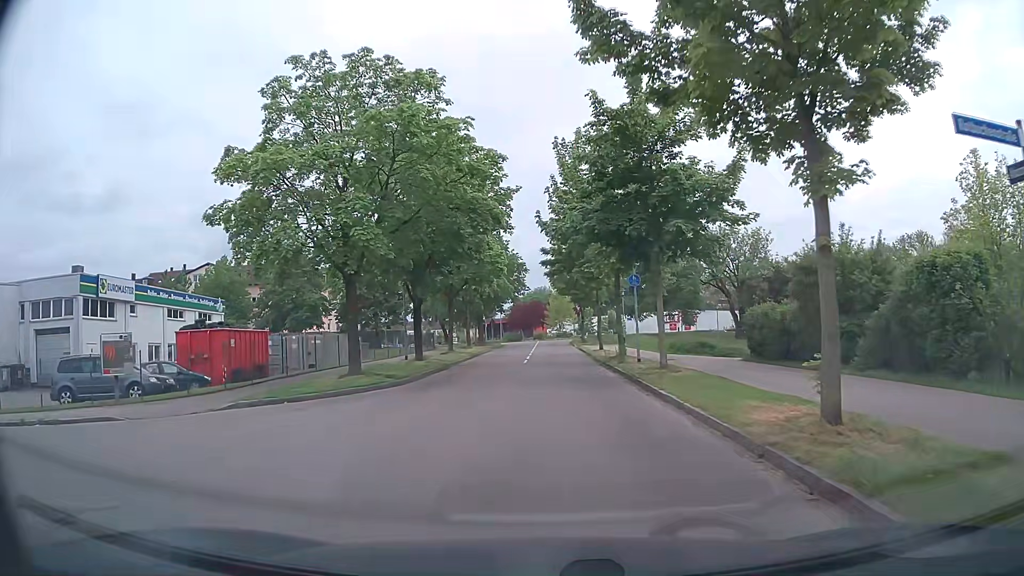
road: residential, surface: asphalt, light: Day
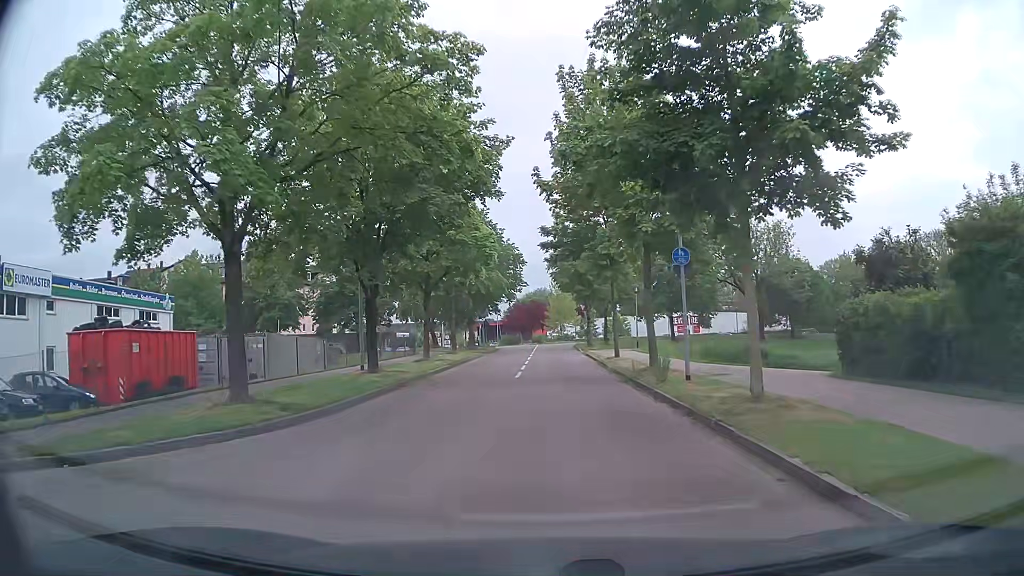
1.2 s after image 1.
(0.0, +8.2) m; -2°
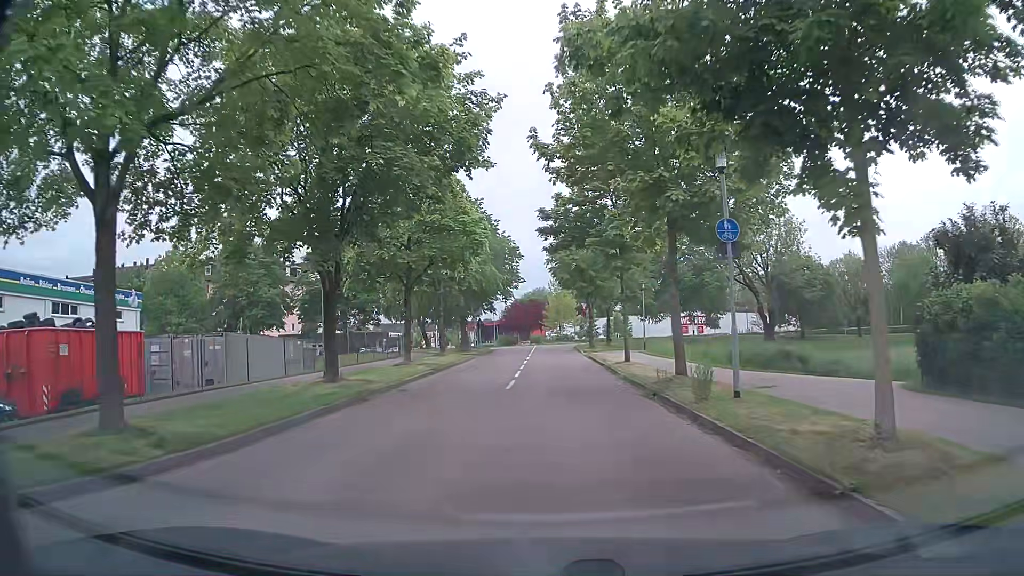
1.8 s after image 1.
(+0.1, +4.2) m; +2°
